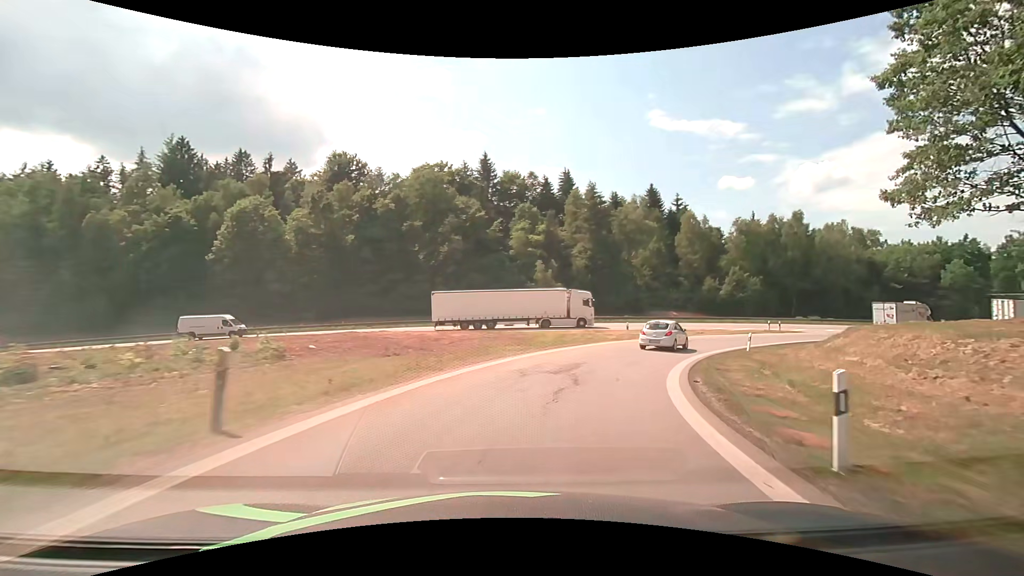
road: motorway_link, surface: asphalt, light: Day
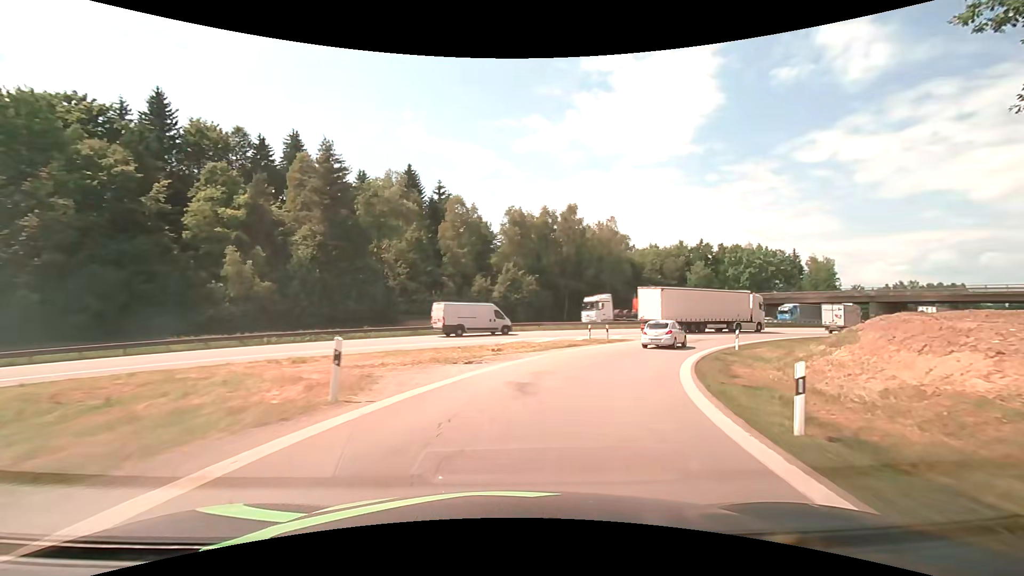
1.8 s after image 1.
(+5.7, +23.3) m; +27°
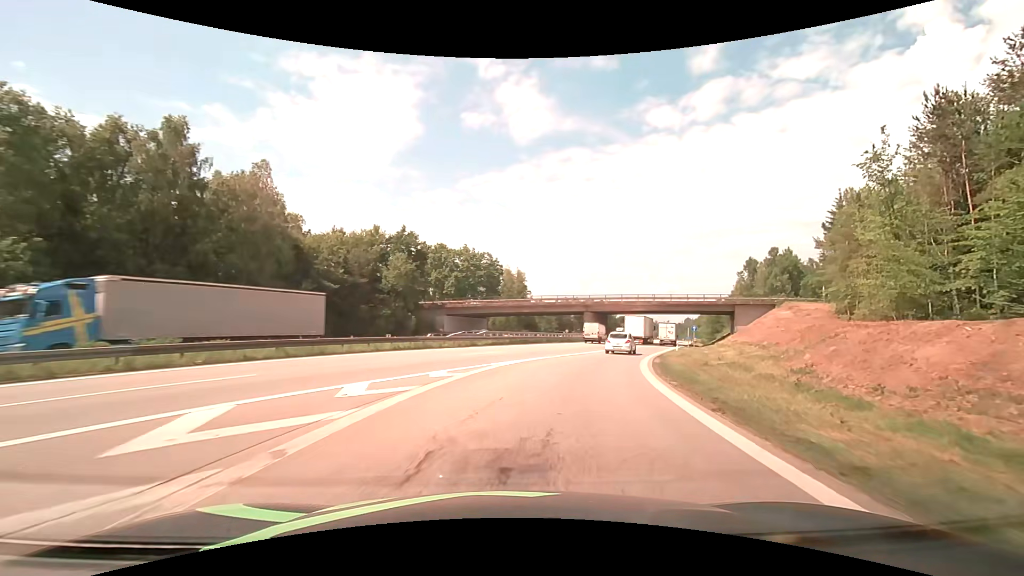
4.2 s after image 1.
(+10.4, +31.3) m; +36°
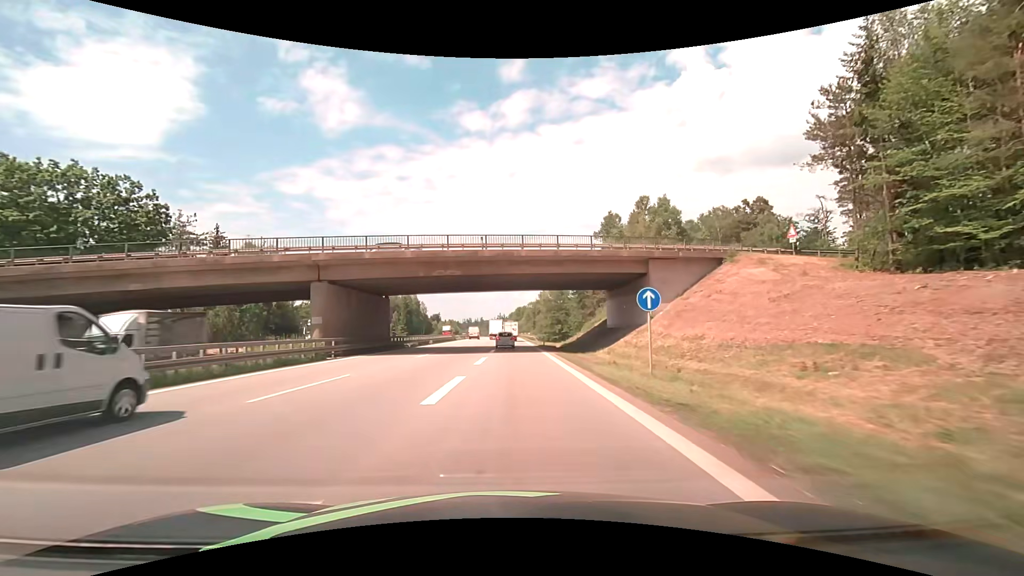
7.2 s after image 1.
(+12.0, +46.9) m; +21°
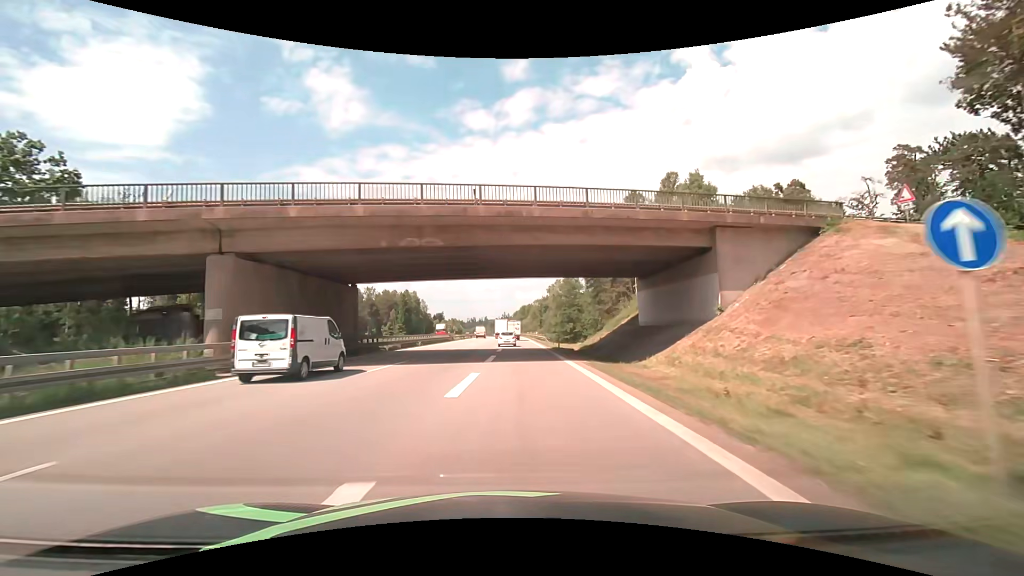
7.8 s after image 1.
(-0.1, +11.2) m; -1°
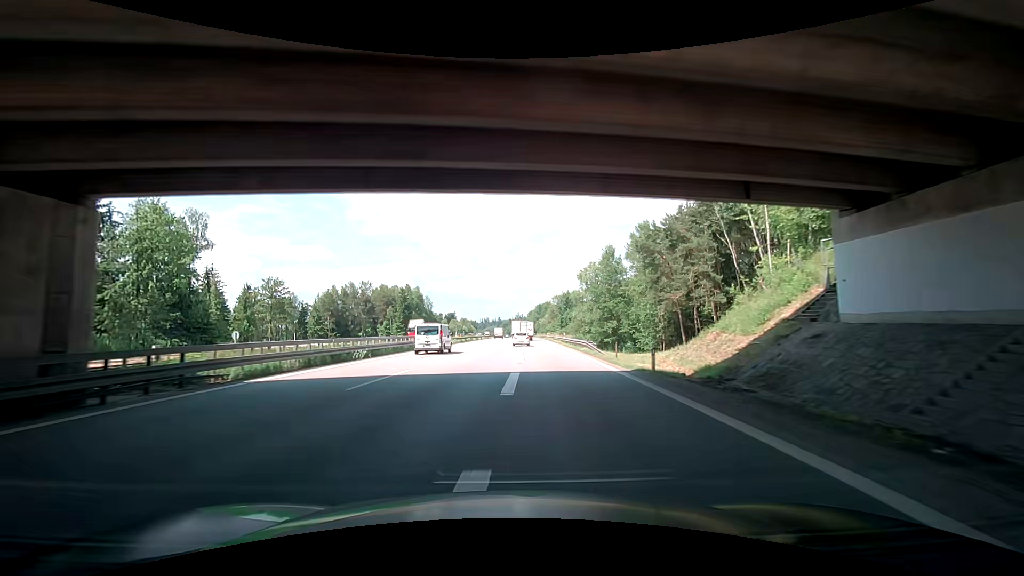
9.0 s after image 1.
(-0.2, +24.0) m; -1°
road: motorway
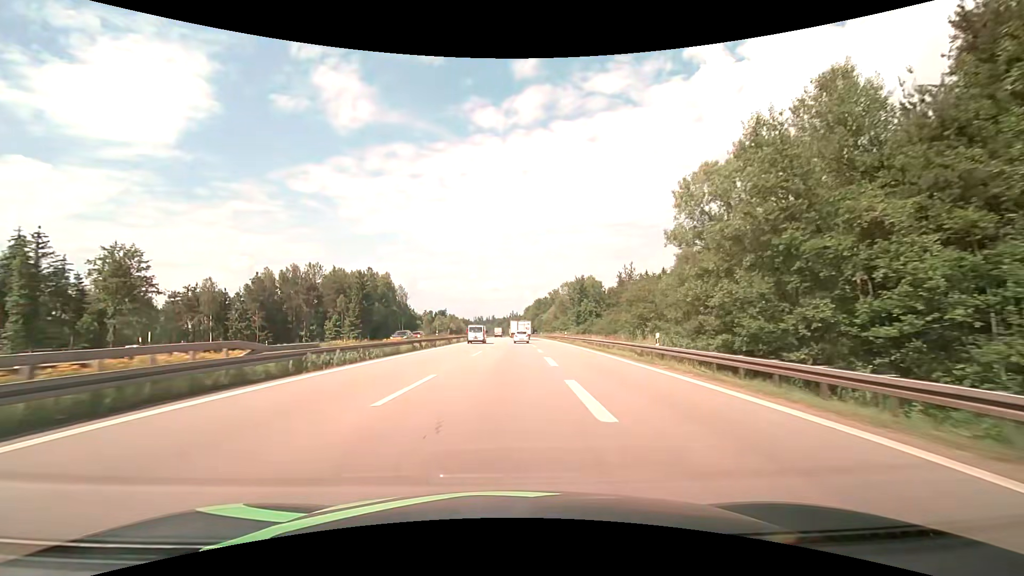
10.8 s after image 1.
(-0.3, +39.5) m; 0°
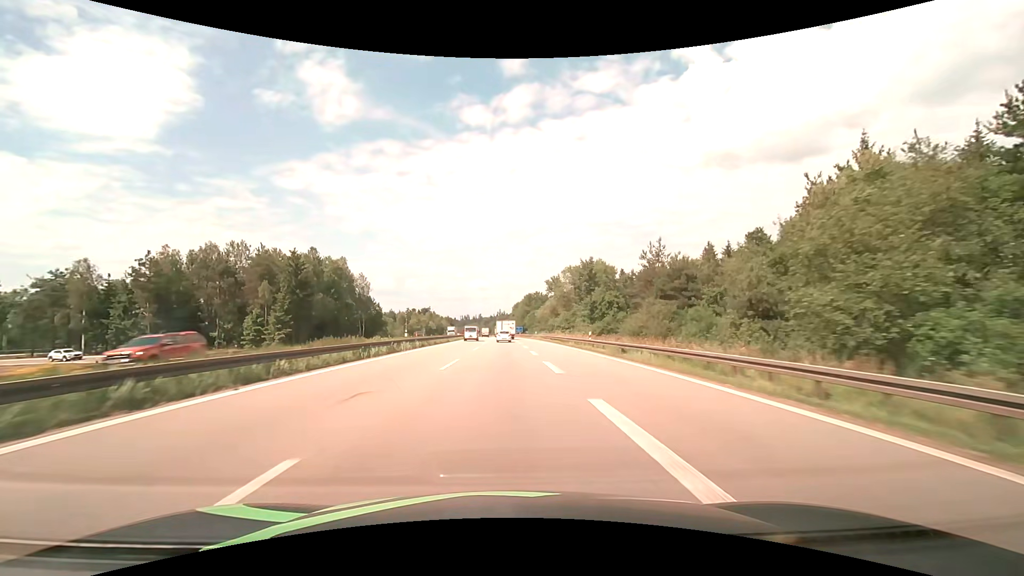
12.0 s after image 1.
(+0.4, +28.2) m; +1°
(0, +10) (0, +20) (0, +30) (0, +40) (0, +50) (0, +60) (-1, +70) (-1, +80) (-1, +90) (-1, +100) m
